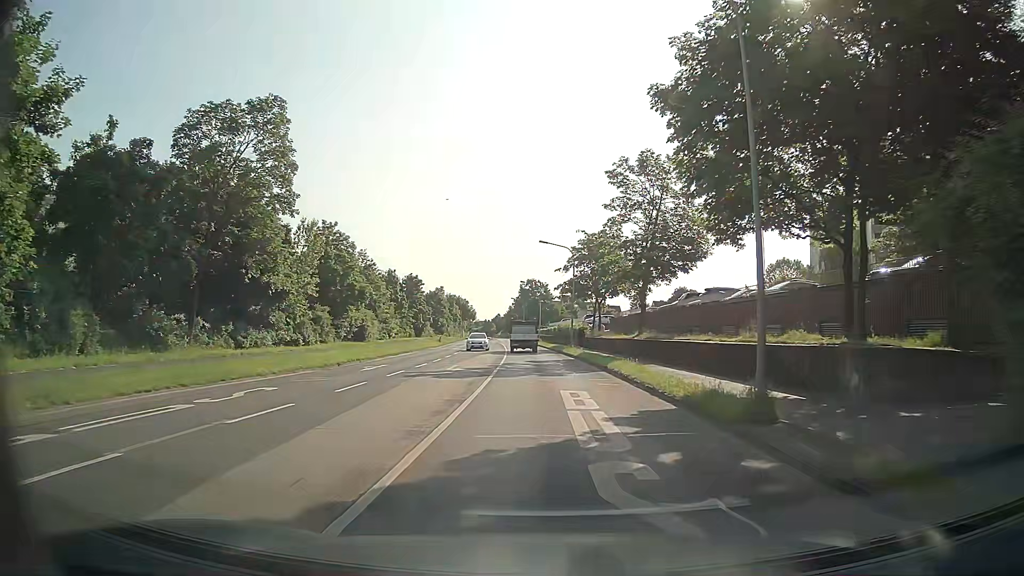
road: secondary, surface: asphalt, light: Day
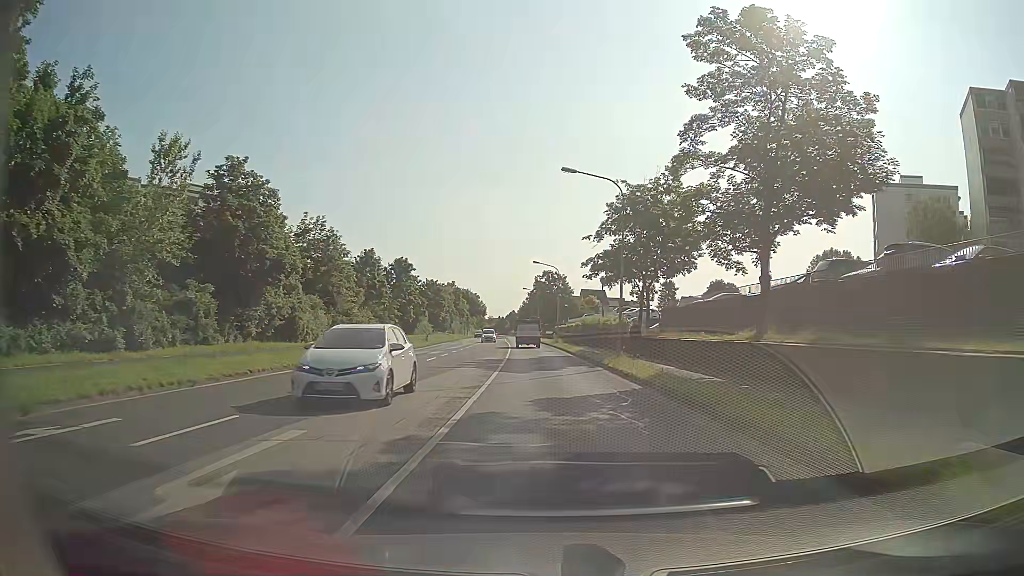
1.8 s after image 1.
(-0.2, +20.9) m; -1°
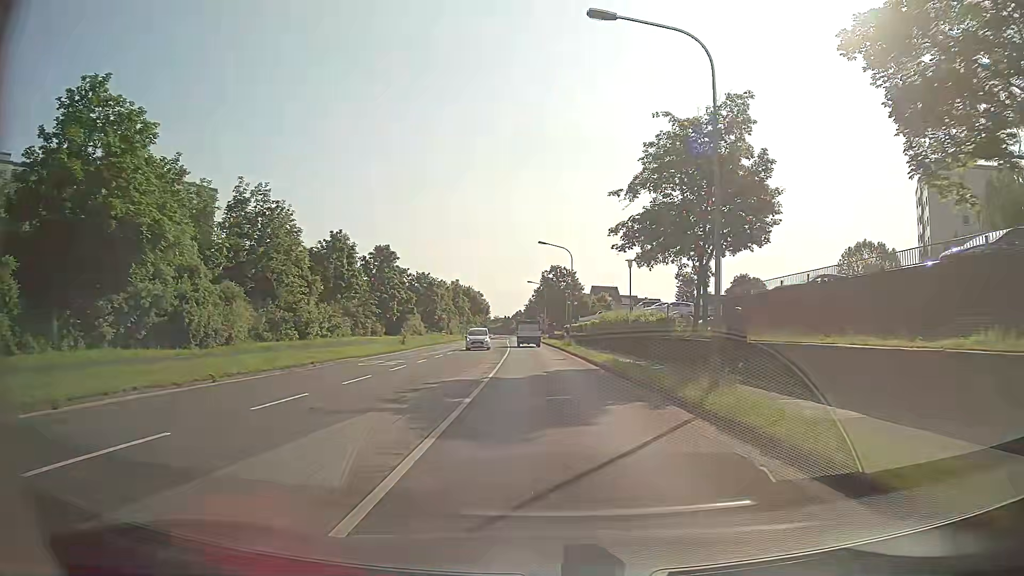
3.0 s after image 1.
(-0.1, +14.1) m; -1°
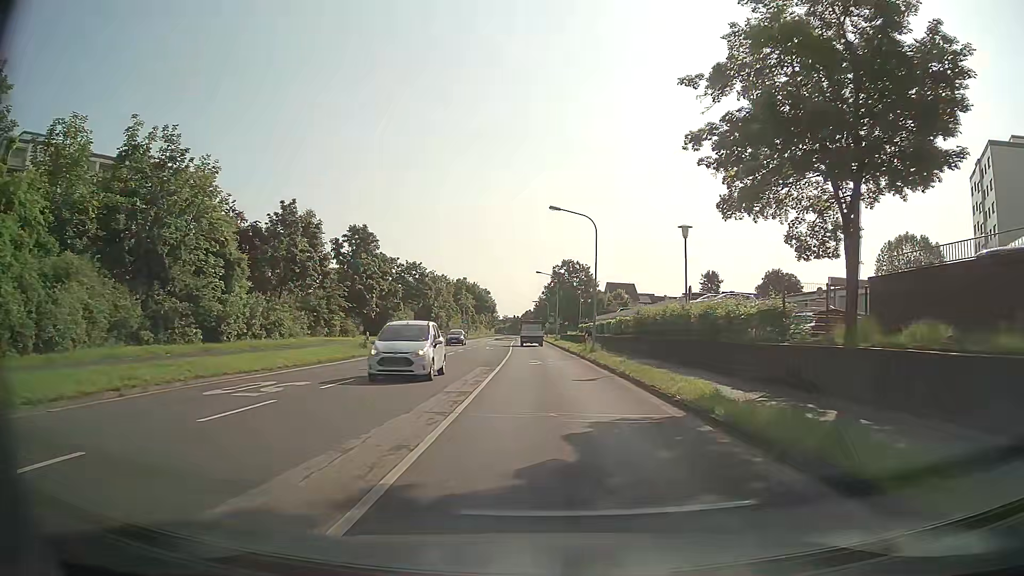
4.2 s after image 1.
(-0.2, +14.0) m; -1°
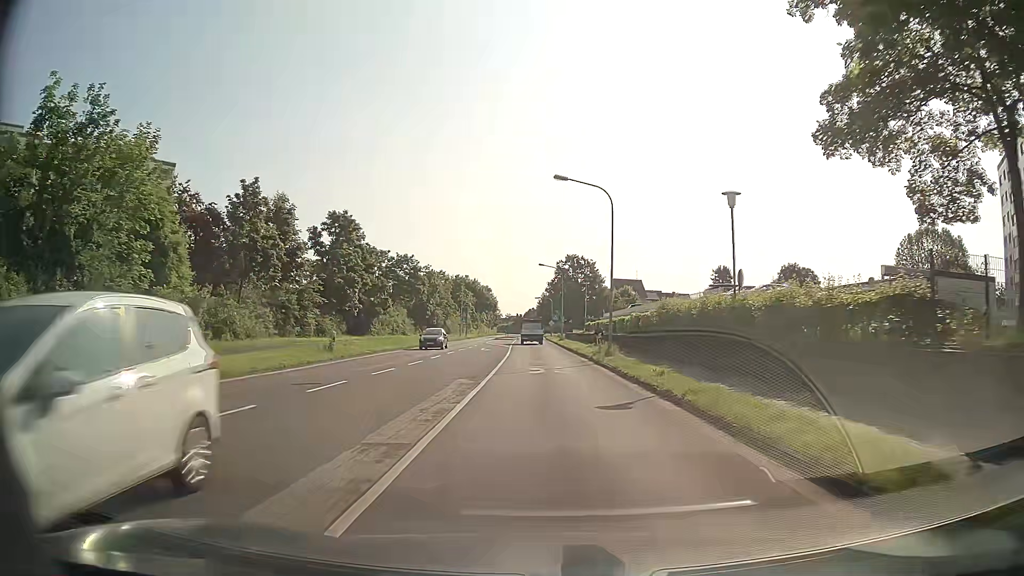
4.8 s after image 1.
(0.0, +6.9) m; 0°
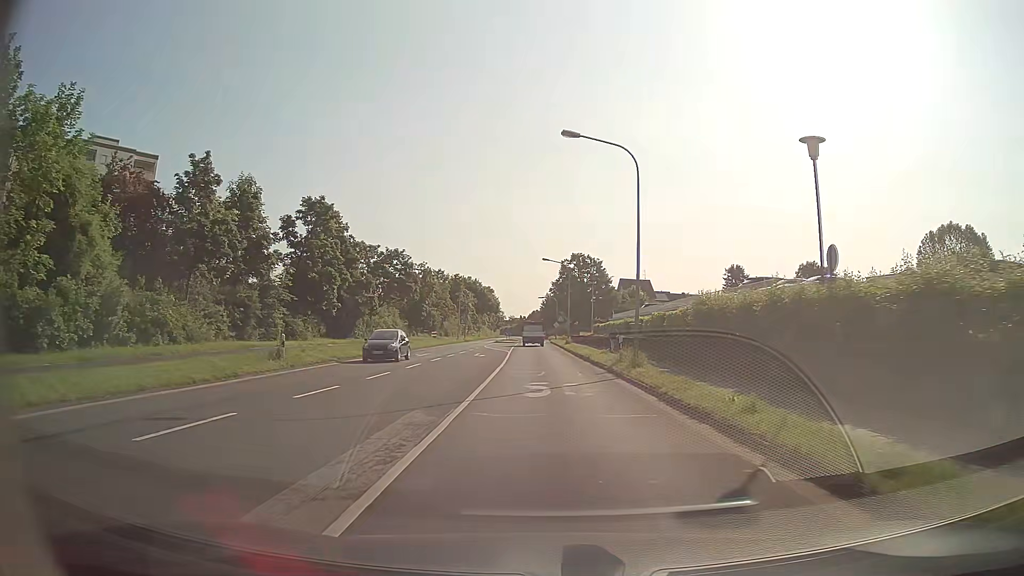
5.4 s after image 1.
(0.0, +6.9) m; 0°
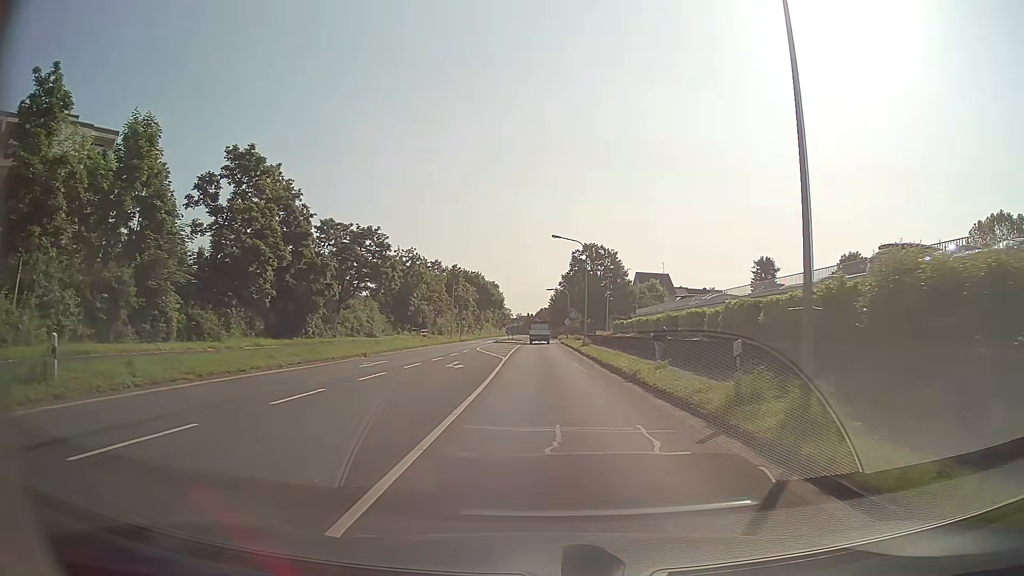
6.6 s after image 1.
(-0.1, +13.6) m; -1°
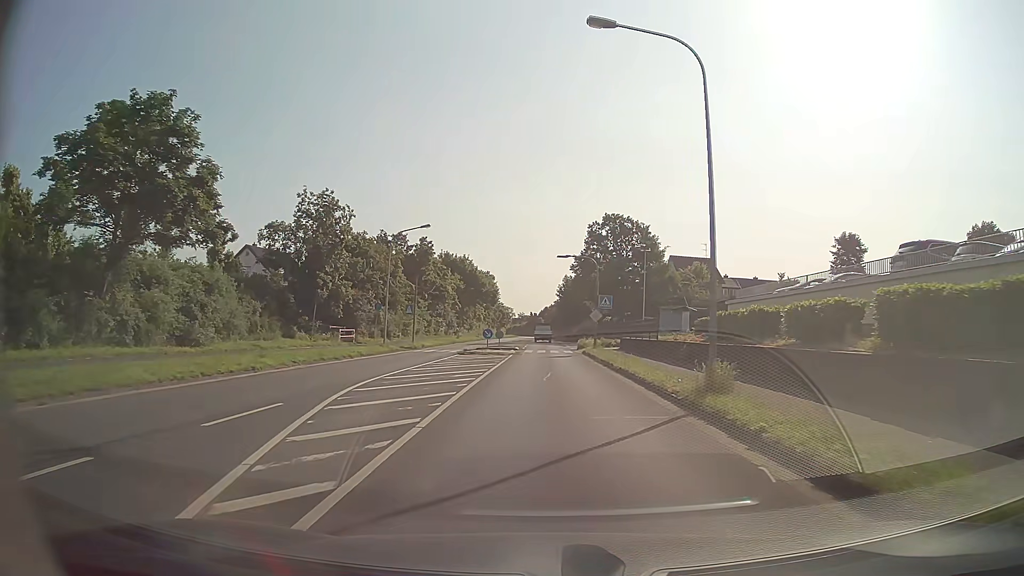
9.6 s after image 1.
(-0.2, +33.1) m; 0°
(0, +10) (0, +20) (0, +30) (0, +40) (0, +50) (0, +60) (0, +70) (0, +80) (0, +90) (0, +100) m
